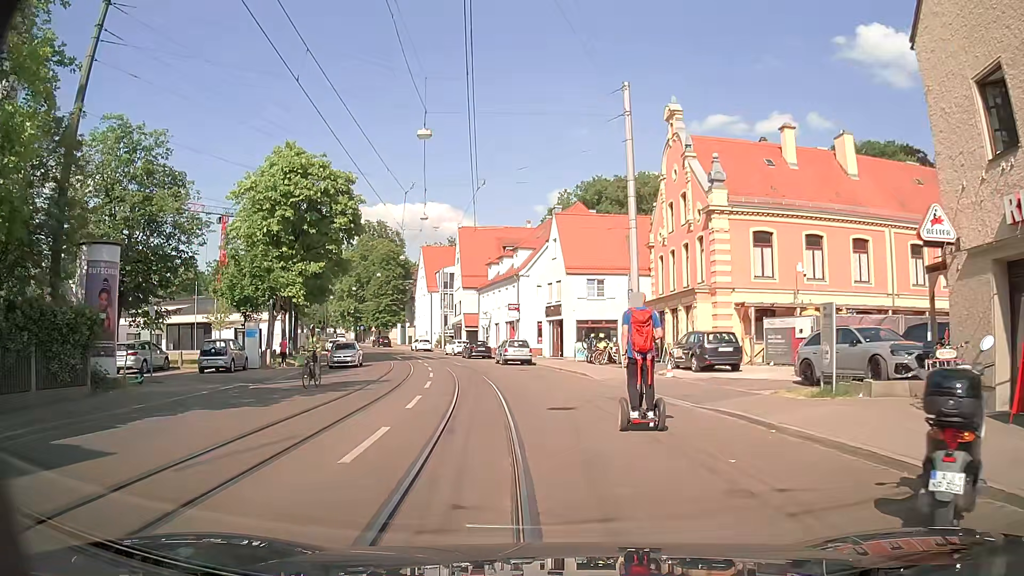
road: tertiary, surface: asphalt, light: Day
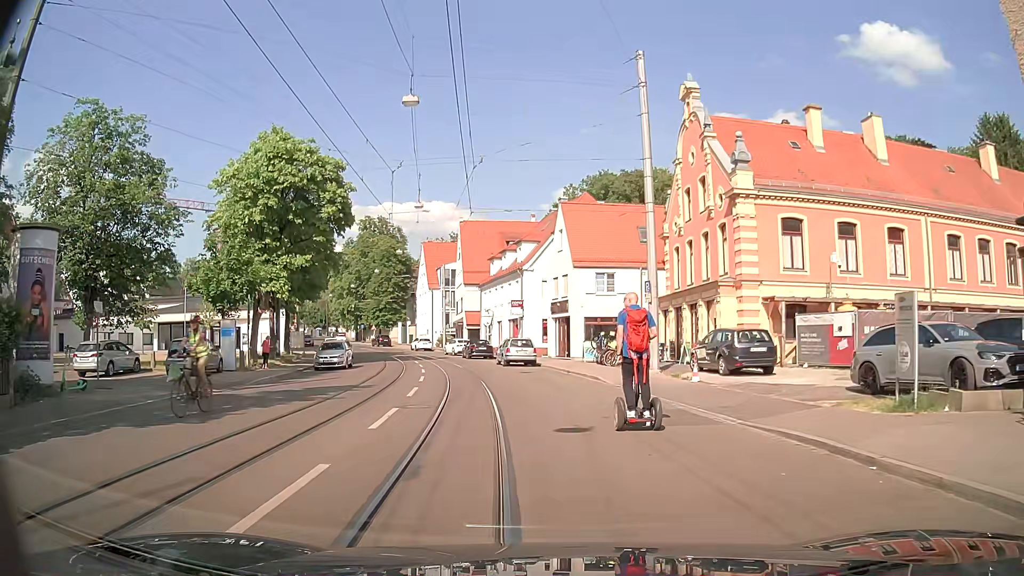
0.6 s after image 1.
(-0.1, +3.2) m; -2°
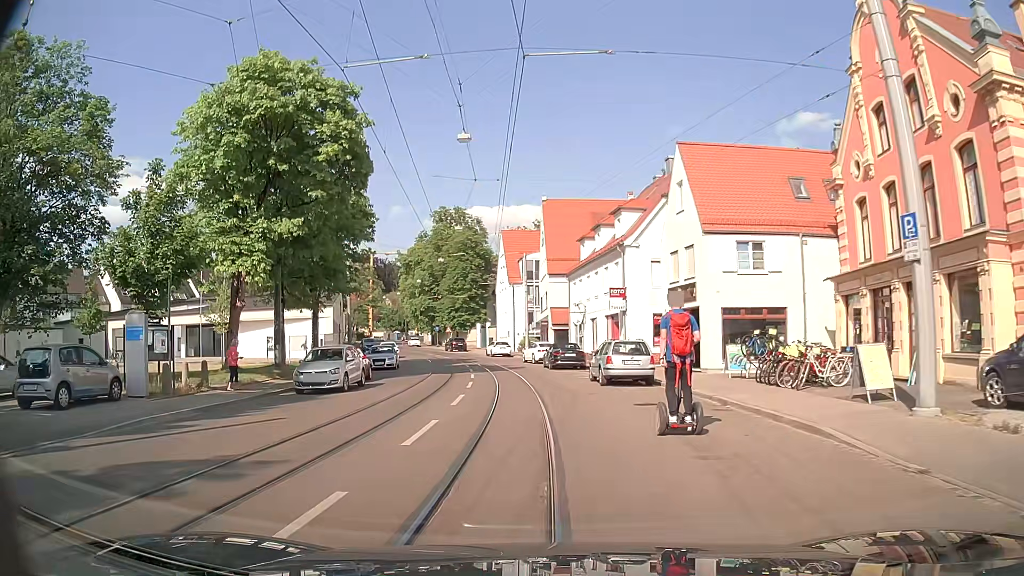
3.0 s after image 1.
(-0.3, +13.4) m; -5°
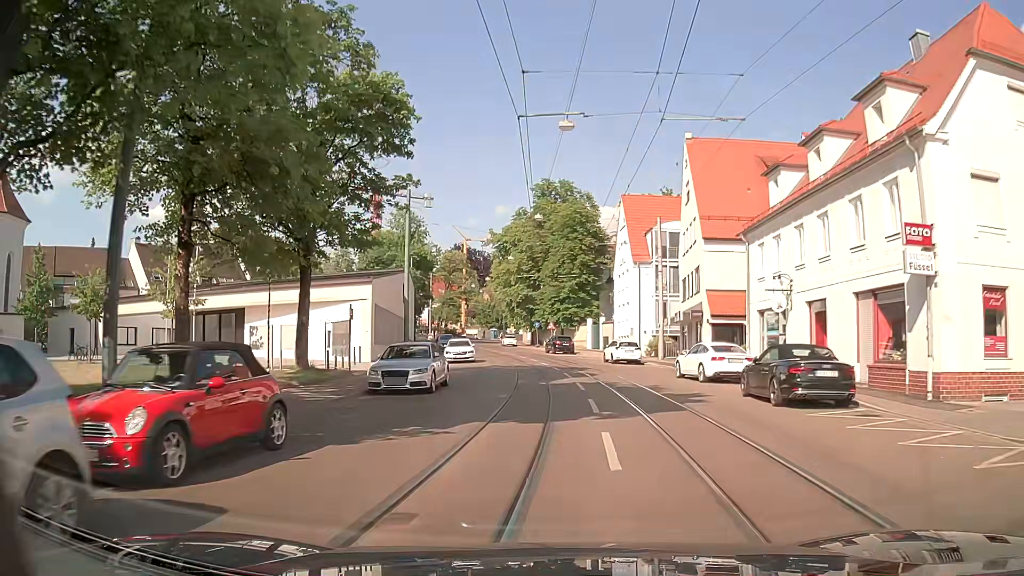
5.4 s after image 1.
(-2.9, +20.1) m; -11°
(0, +10) (0, +20) (+1, +30) (0, +40) (0, +50) (-2, +60) (-3, +70) (-5, +80) (-7, +89) (-9, +99) m
